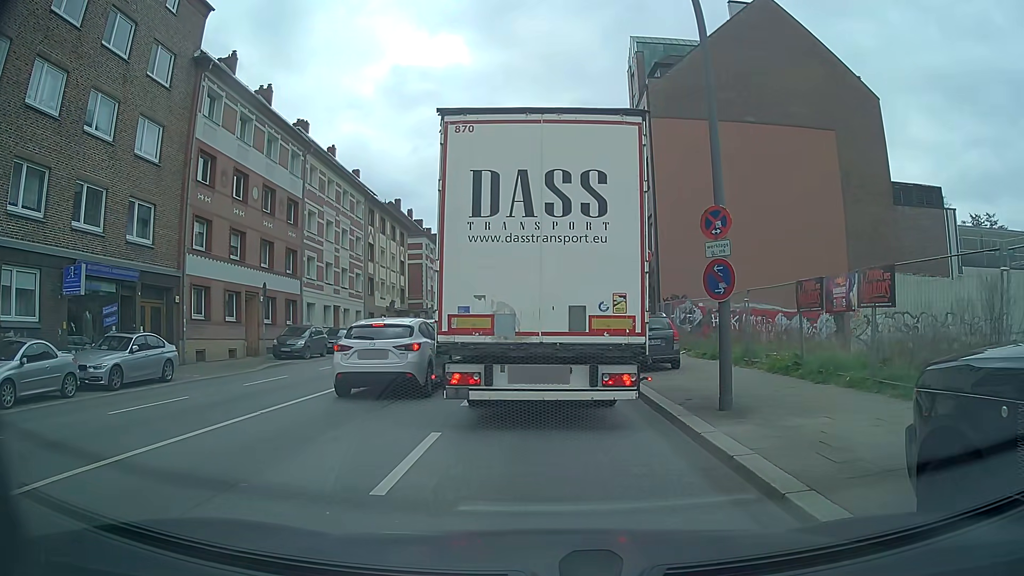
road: secondary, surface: asphalt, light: Day
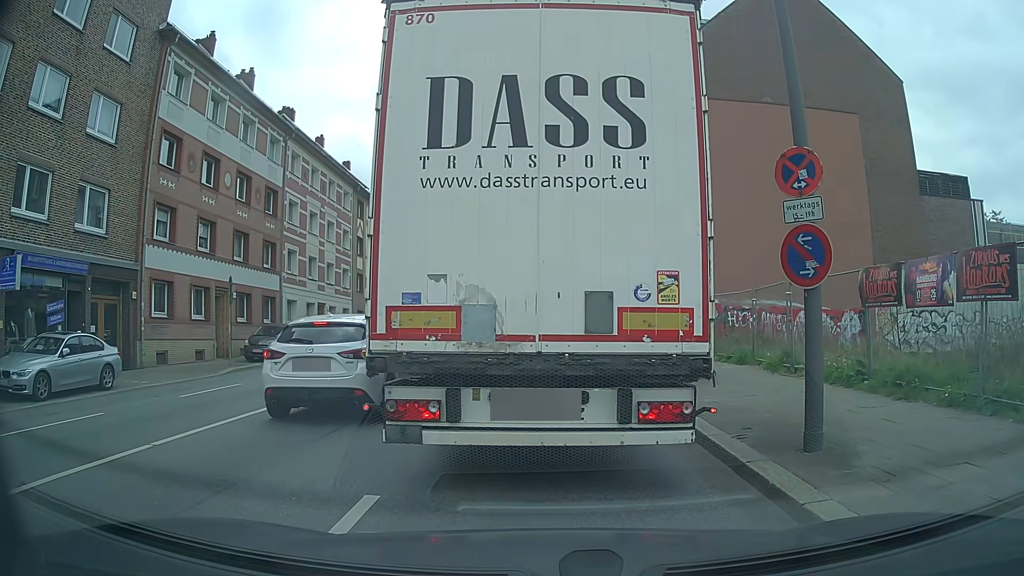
(+0.1, +3.1) m; +1°
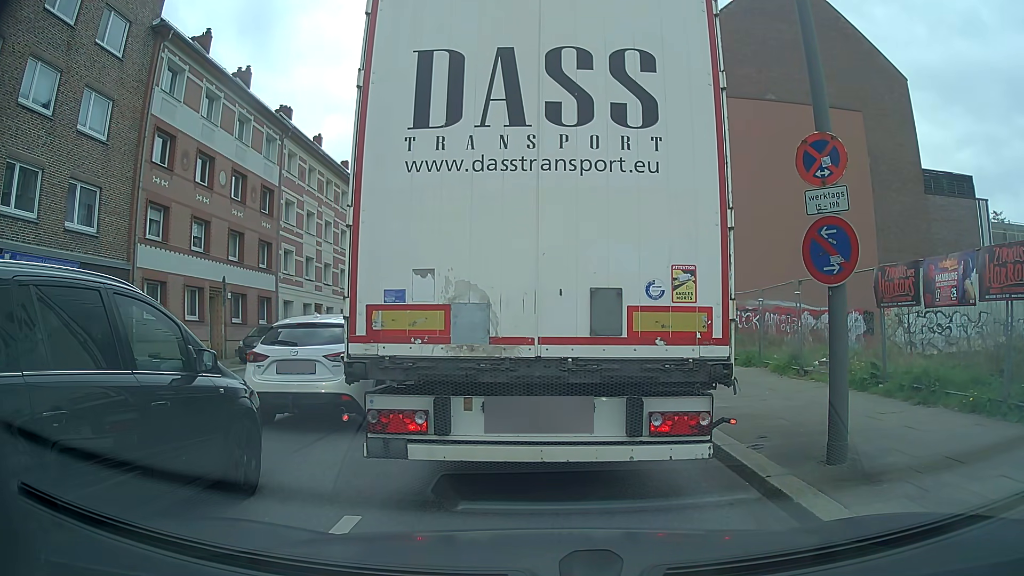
(0.0, +0.6) m; 0°
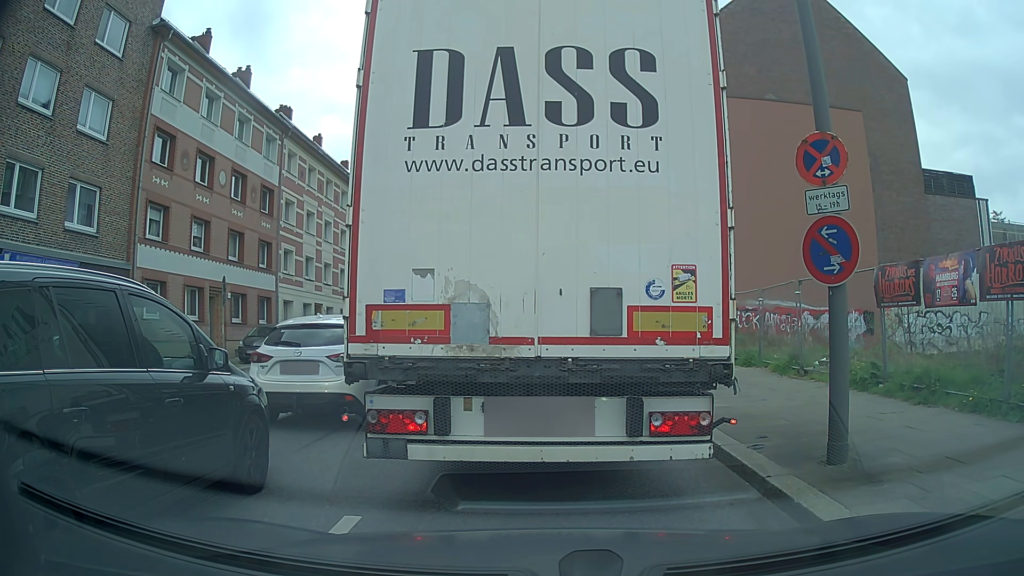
(0.0, +0.1) m; 0°
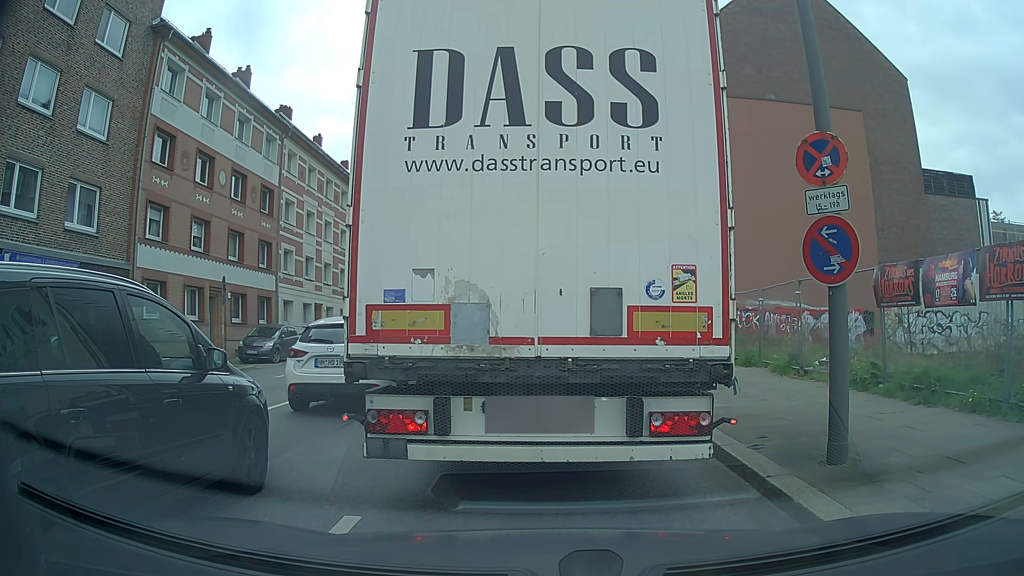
(0.0, 0.0) m; 0°
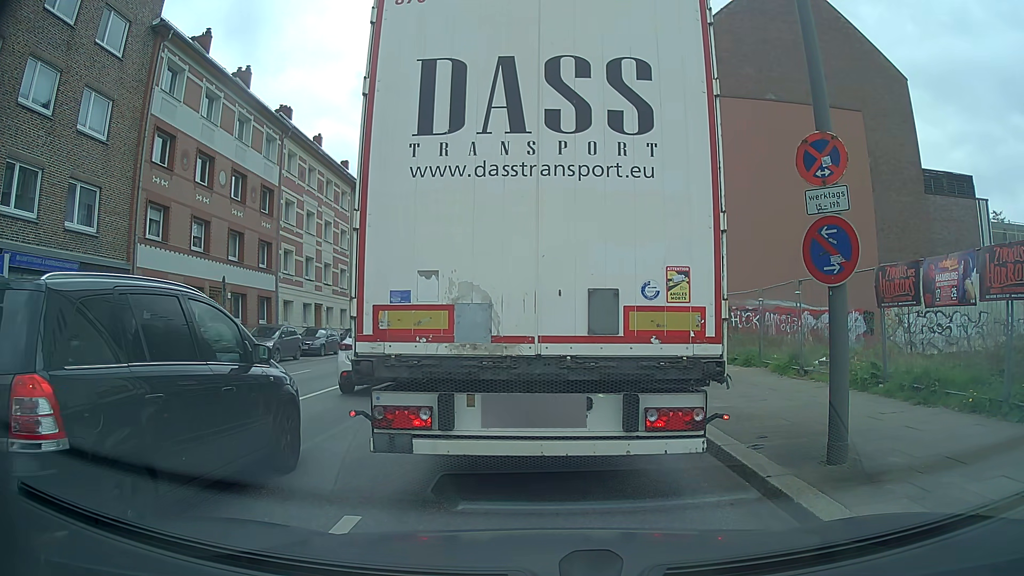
(0.0, 0.0) m; 0°
